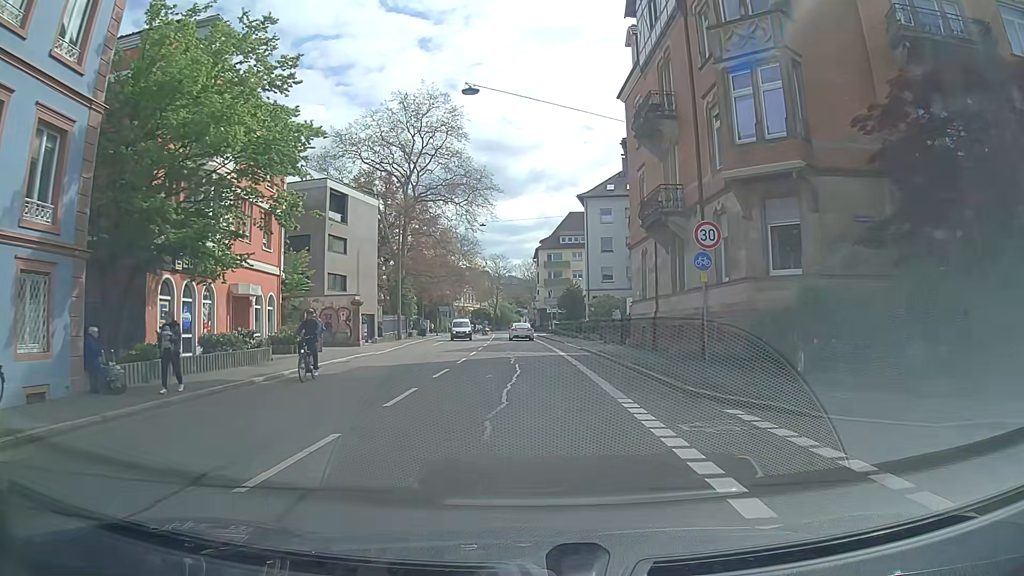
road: tertiary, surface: asphalt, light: Day
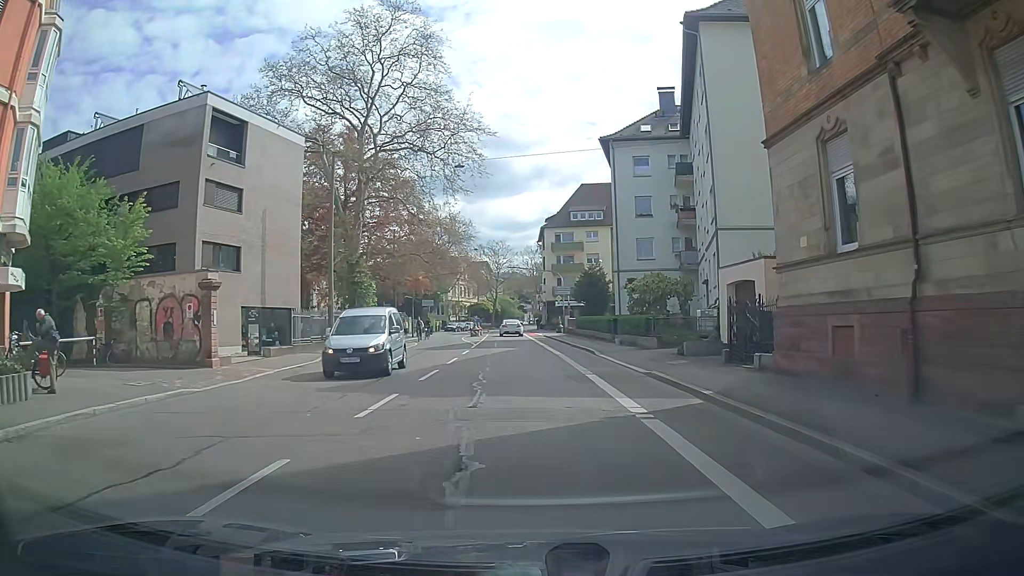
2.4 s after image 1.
(0.0, +19.8) m; 0°
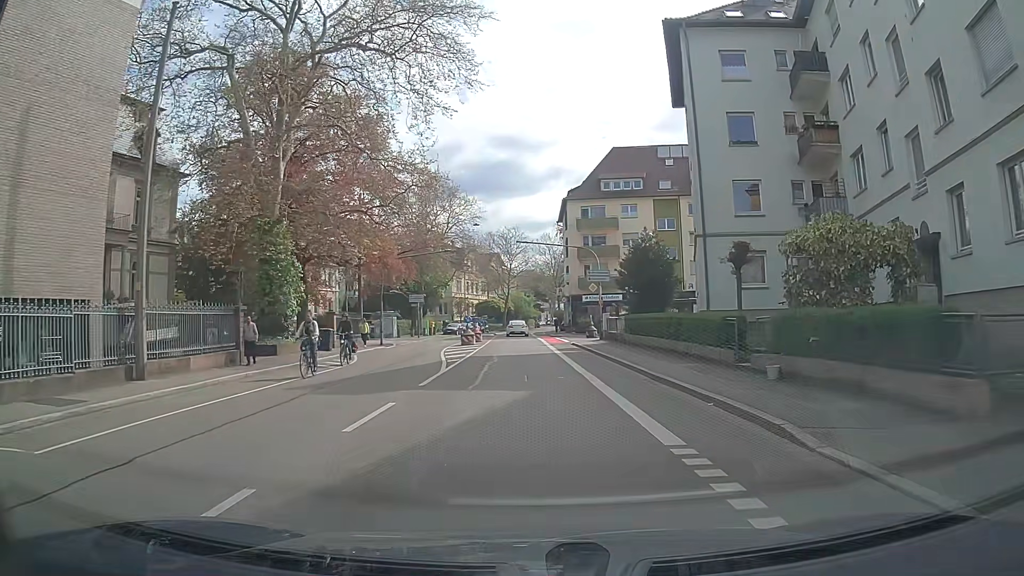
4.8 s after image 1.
(-0.3, +19.4) m; -2°
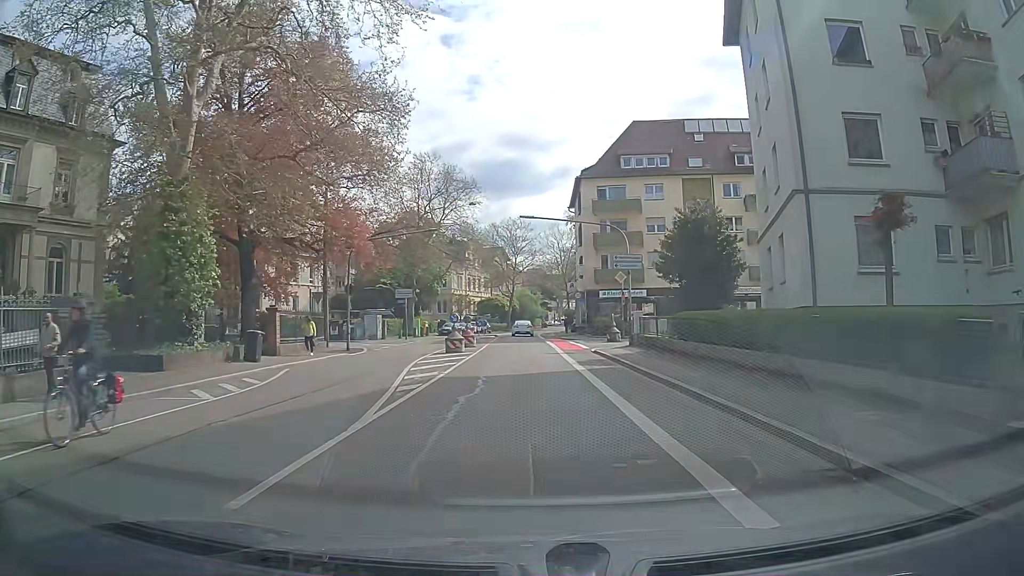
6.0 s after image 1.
(0.0, +9.7) m; 0°
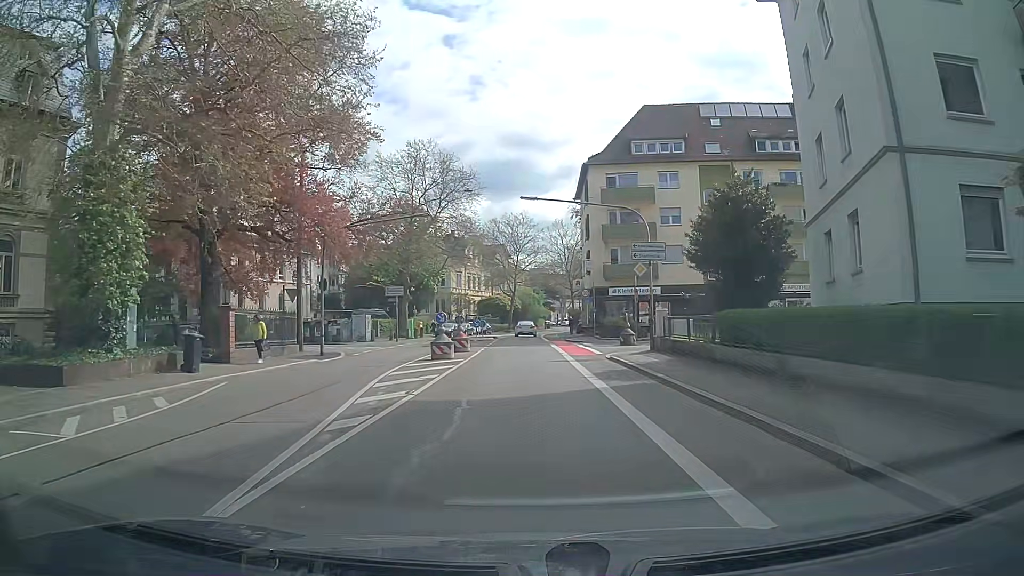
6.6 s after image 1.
(0.0, +4.9) m; 0°
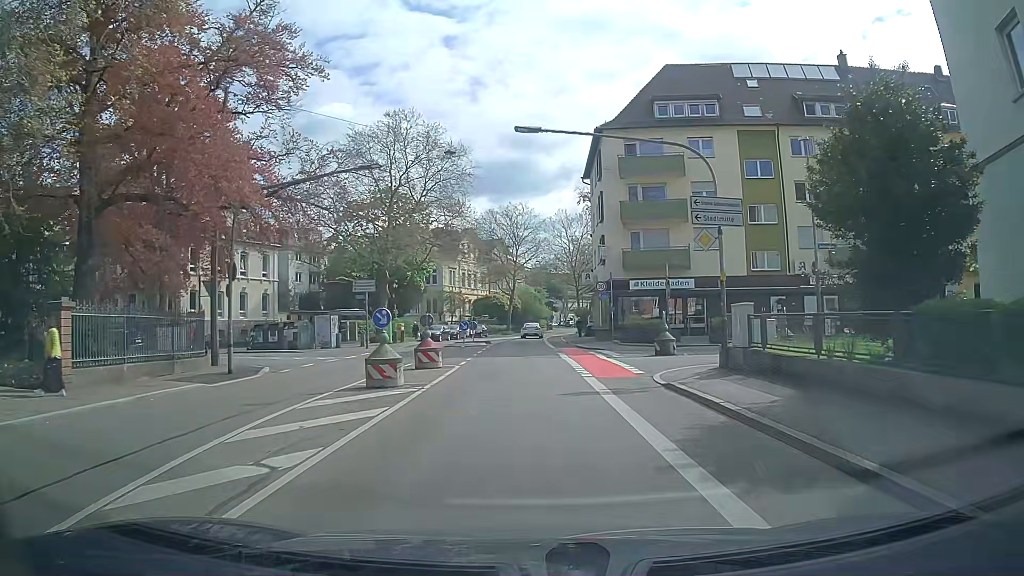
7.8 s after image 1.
(0.0, +9.7) m; -1°
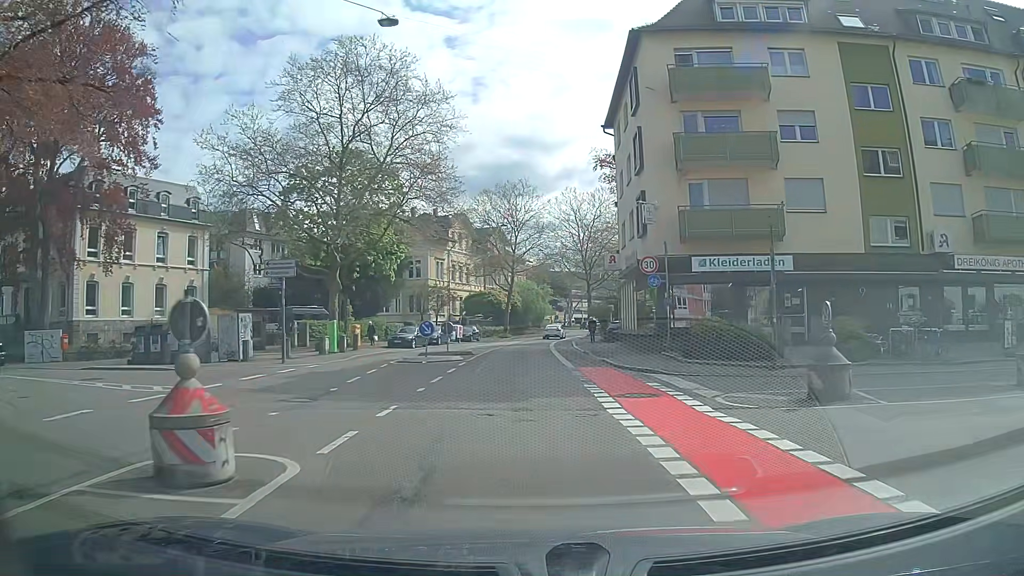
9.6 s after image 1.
(+0.1, +14.5) m; -1°
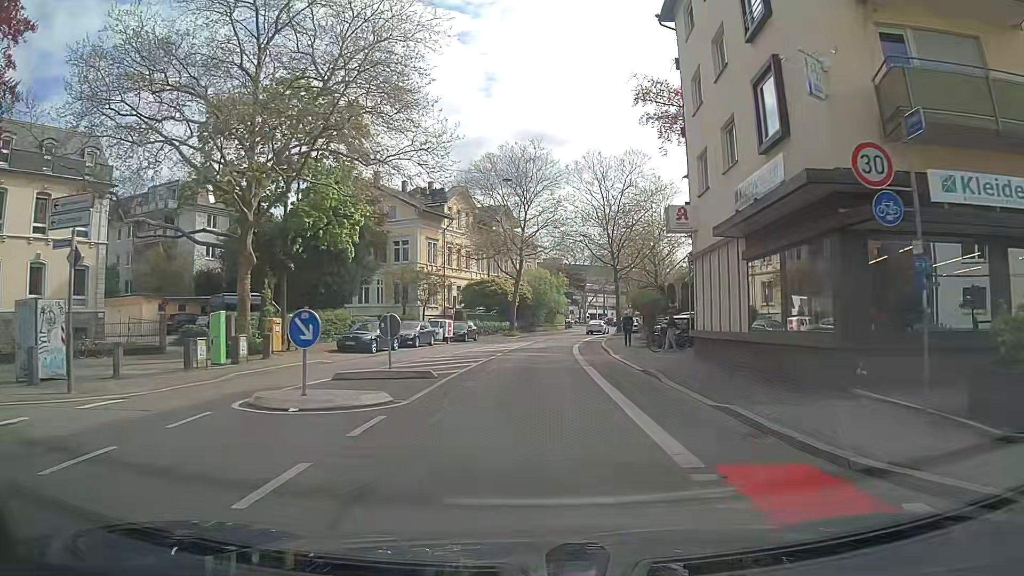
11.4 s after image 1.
(+0.2, +14.5) m; 0°
(0, +10) (0, +20) (+1, +30) (+1, +40) (+3, +50) (+4, +60) (+6, +70) (+9, +79) (+12, +89) (+15, +98) m
